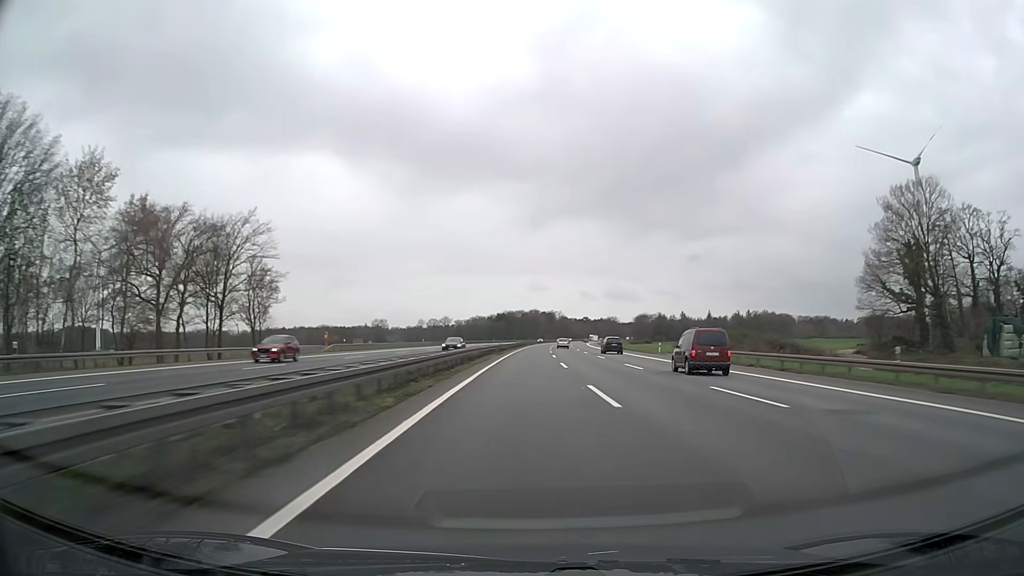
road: motorway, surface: asphalt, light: Day
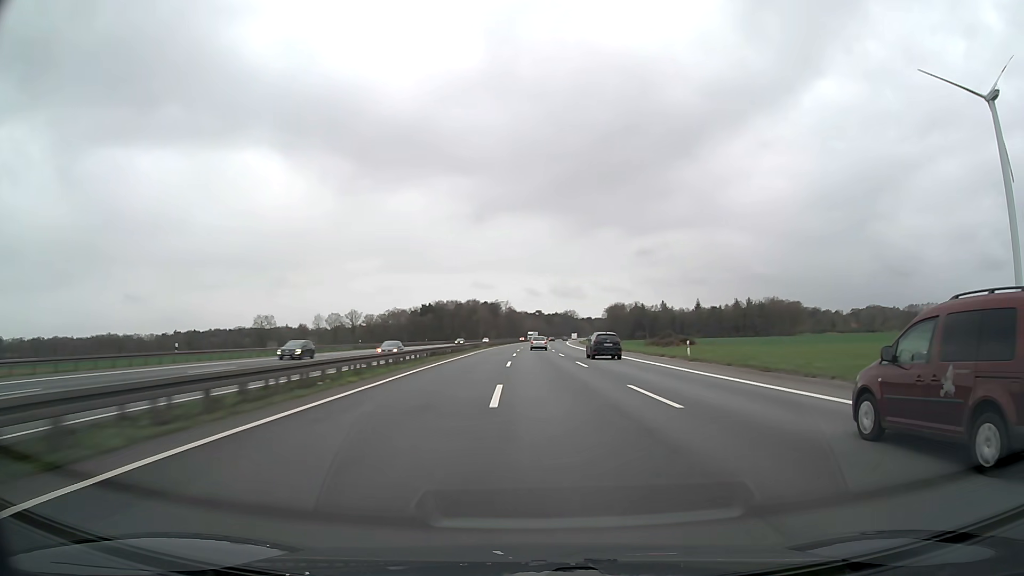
(+5.4, +126.1) m; +5°
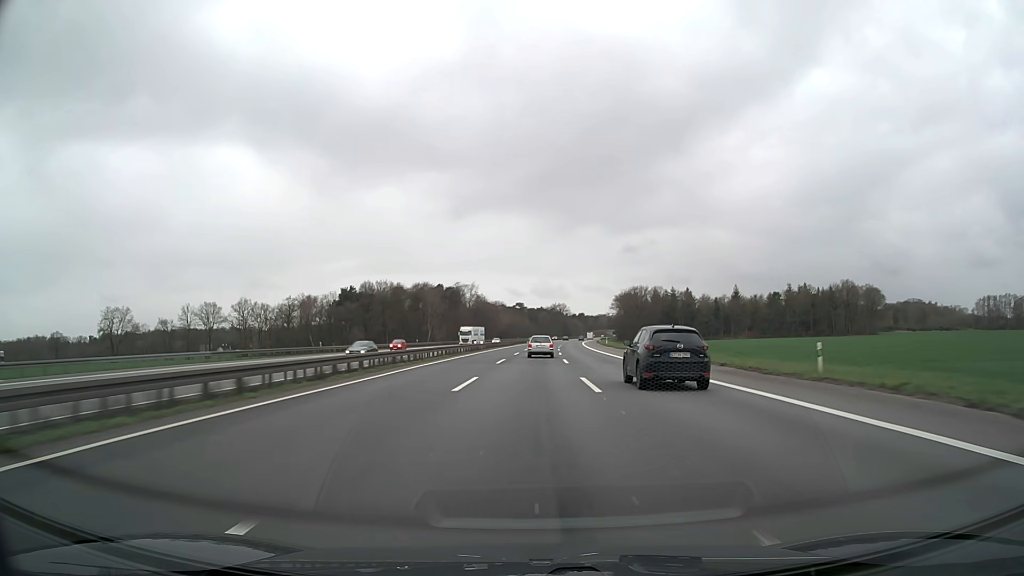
(+2.5, +121.6) m; +2°
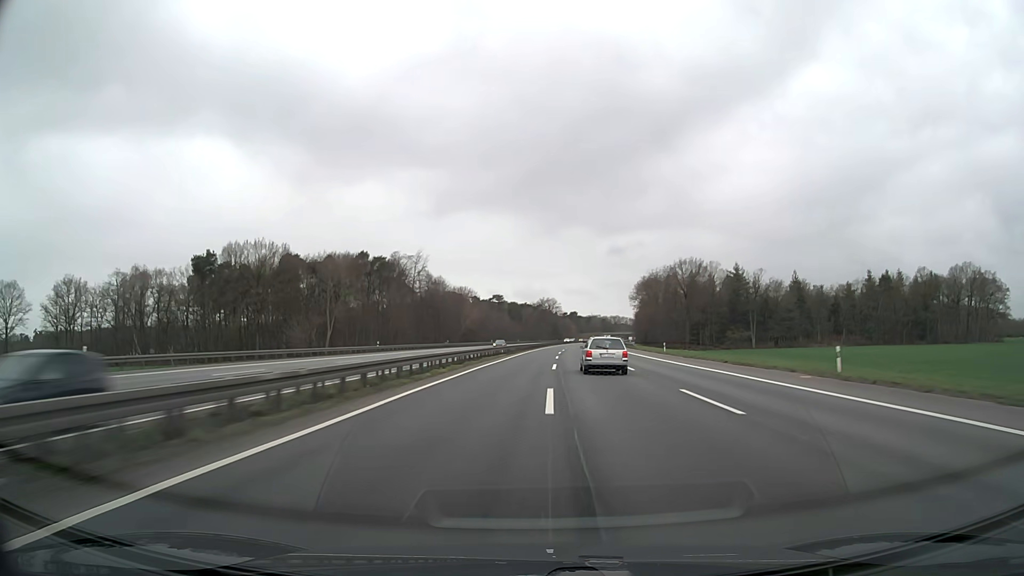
(+0.5, +95.6) m; +1°
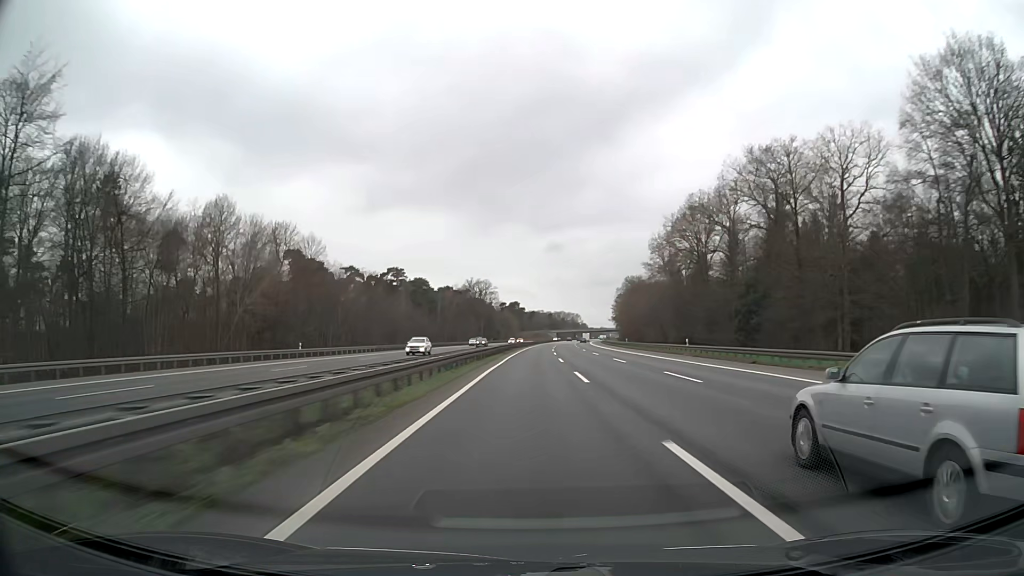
(+5.6, +119.0) m; +6°
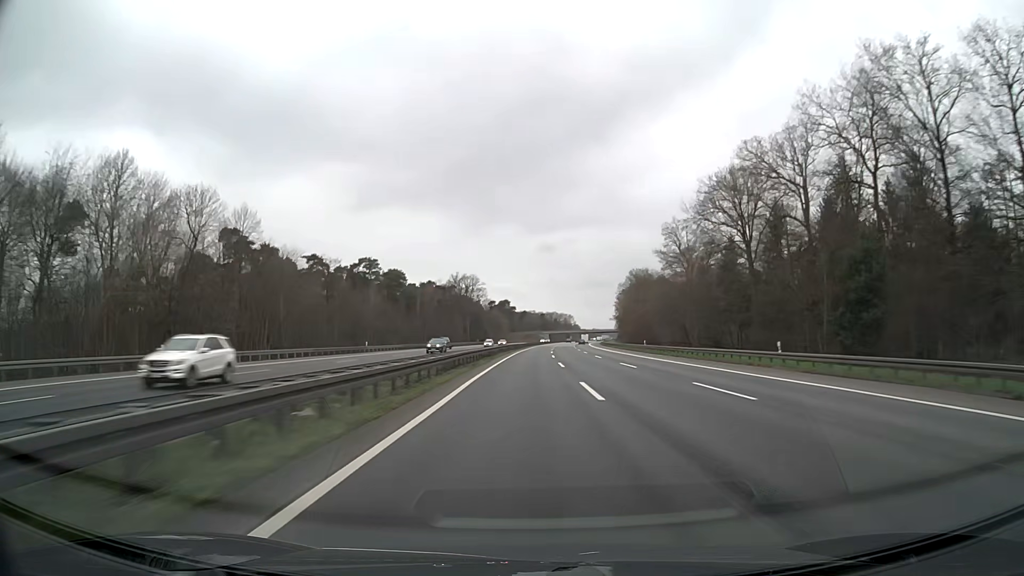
(+0.1, +23.8) m; +1°
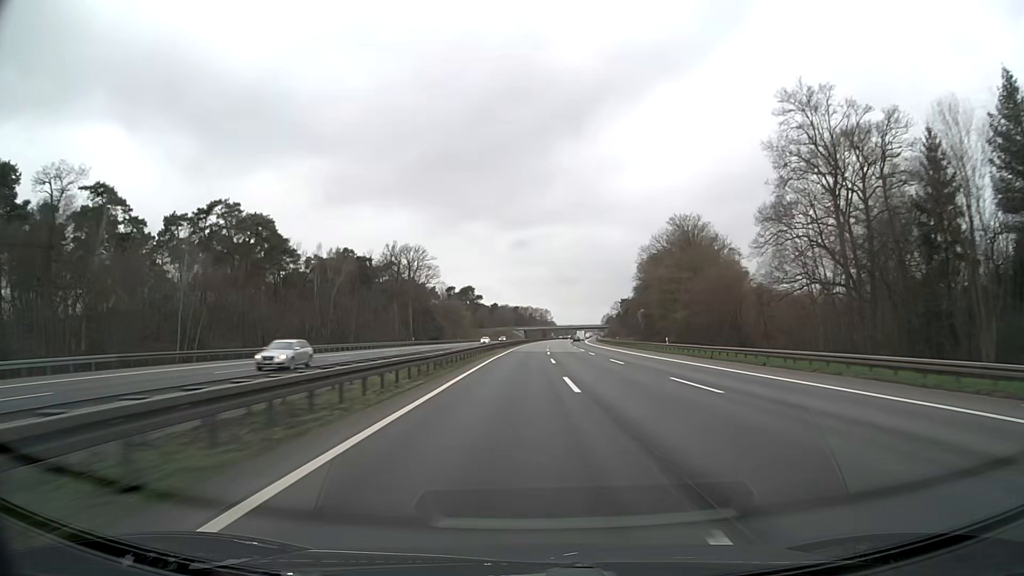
(+1.2, +71.4) m; +2°
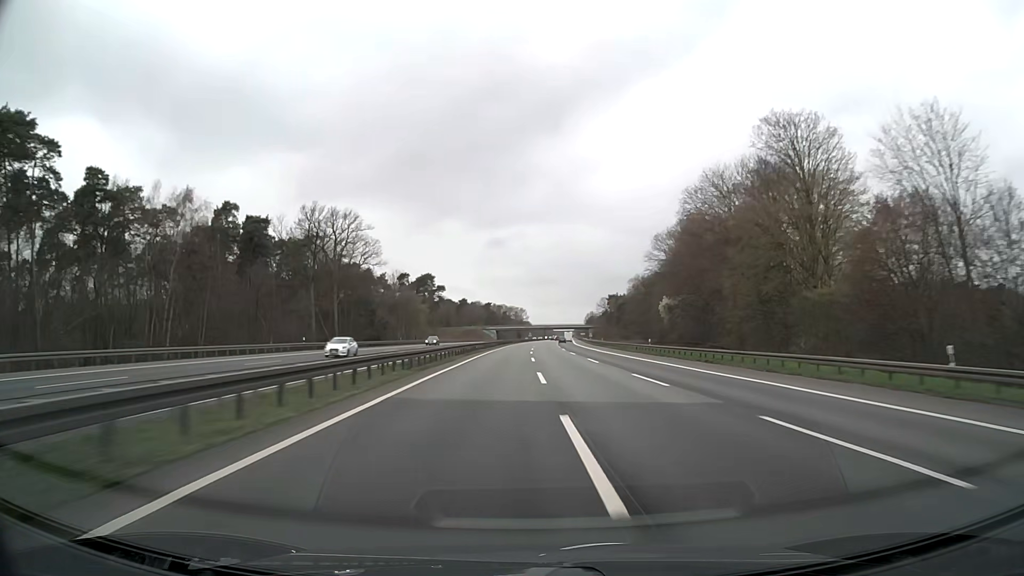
(+0.8, +47.6) m; +2°
(0, +10) (0, +20) (0, +30) (+1, +40) (+1, +50) (+2, +60) (+2, +70) (+2, +80) (+3, +90) (+3, +100) m
